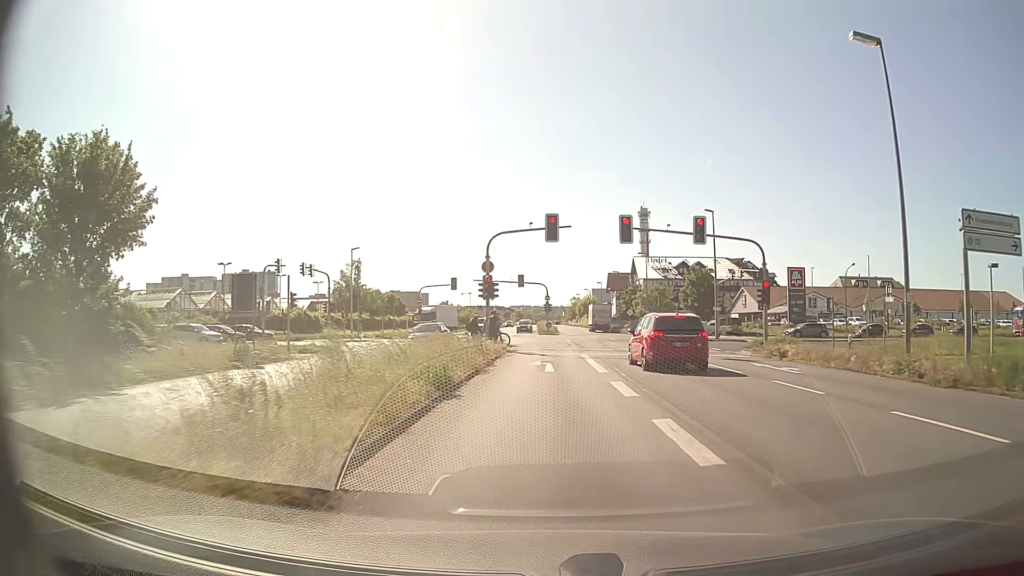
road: primary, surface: asphalt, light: Day
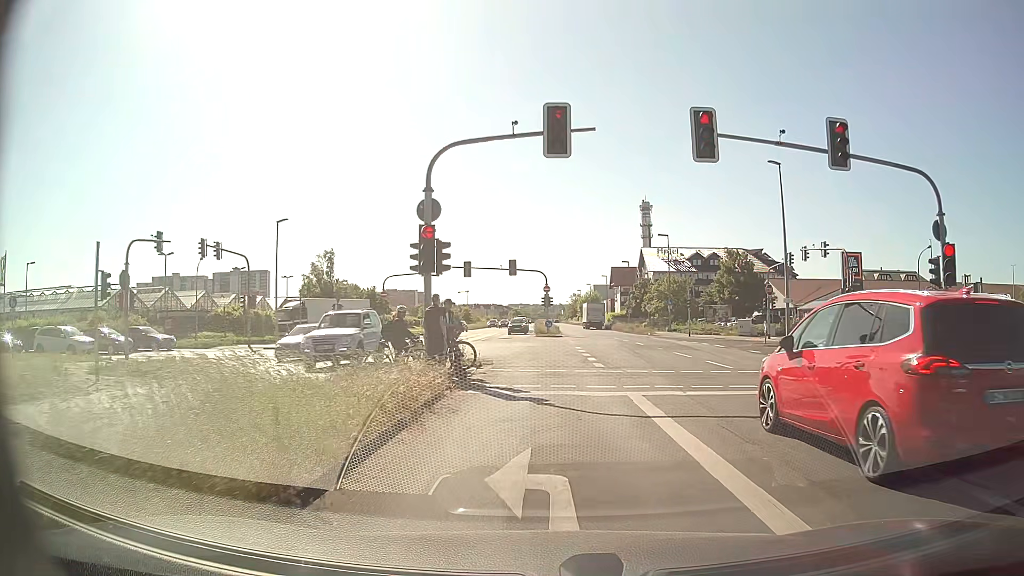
(0.0, +15.6) m; 0°
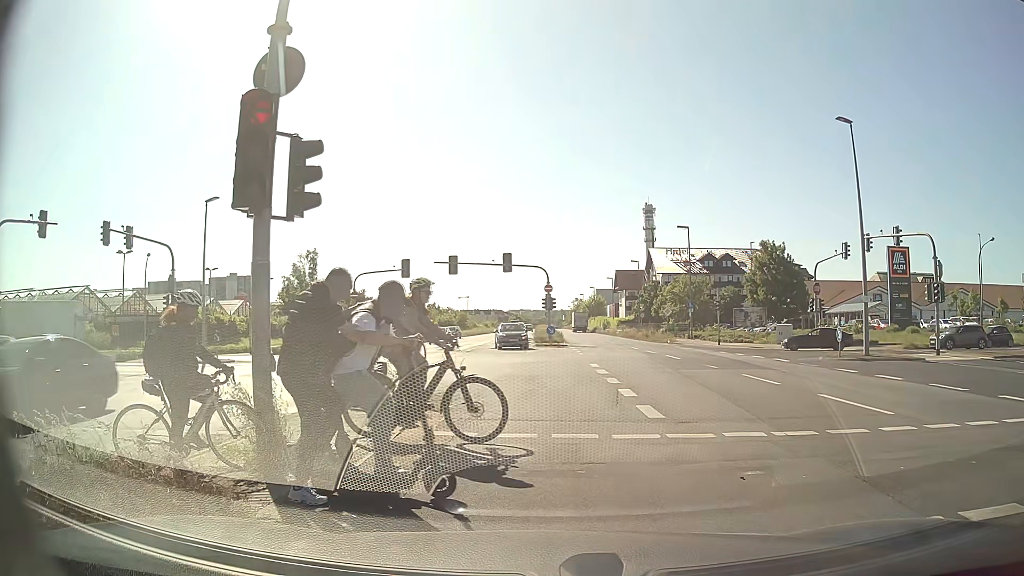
(0.0, +8.8) m; -1°
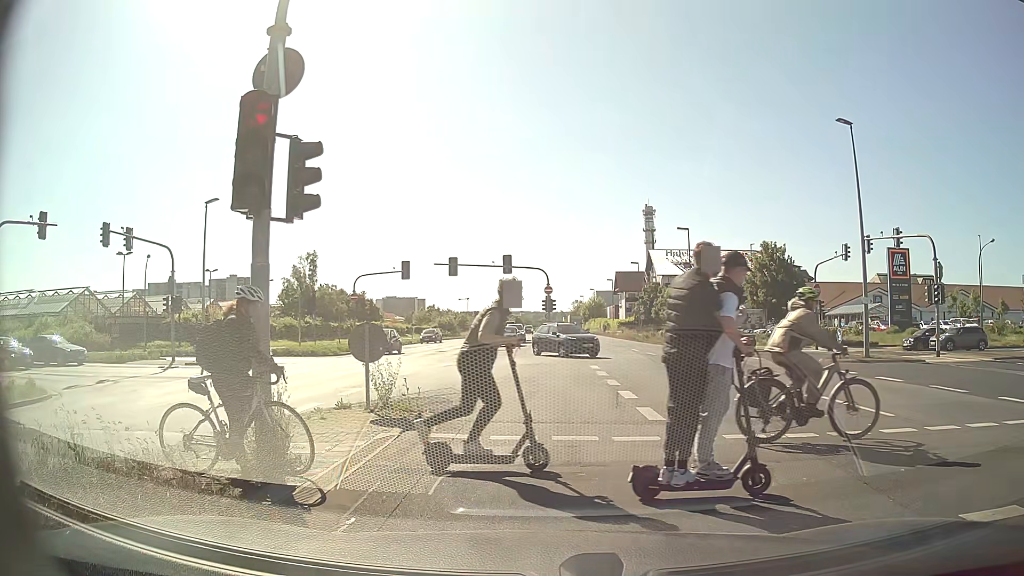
(0.0, +0.1) m; 0°
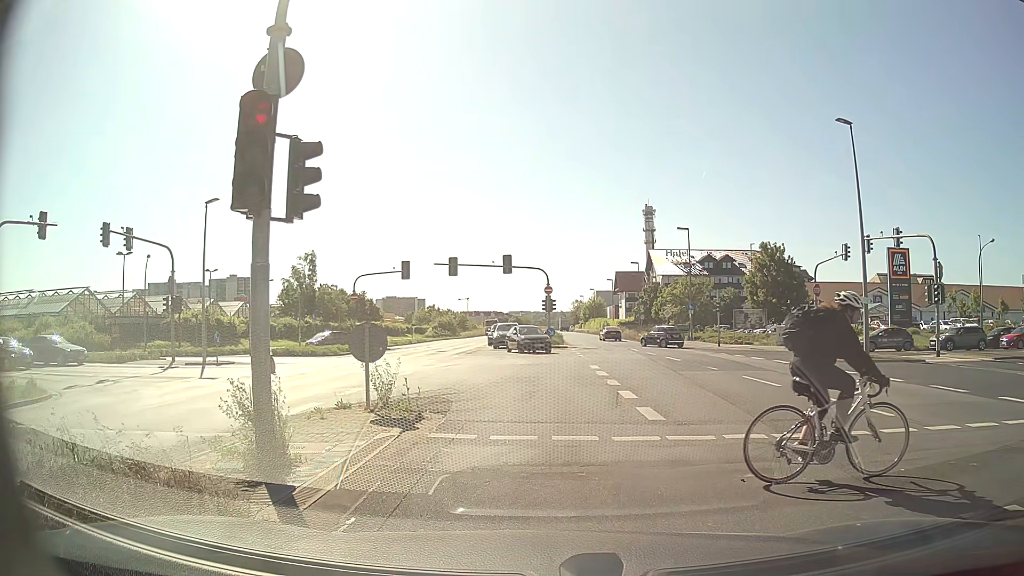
(0.0, 0.0) m; 0°
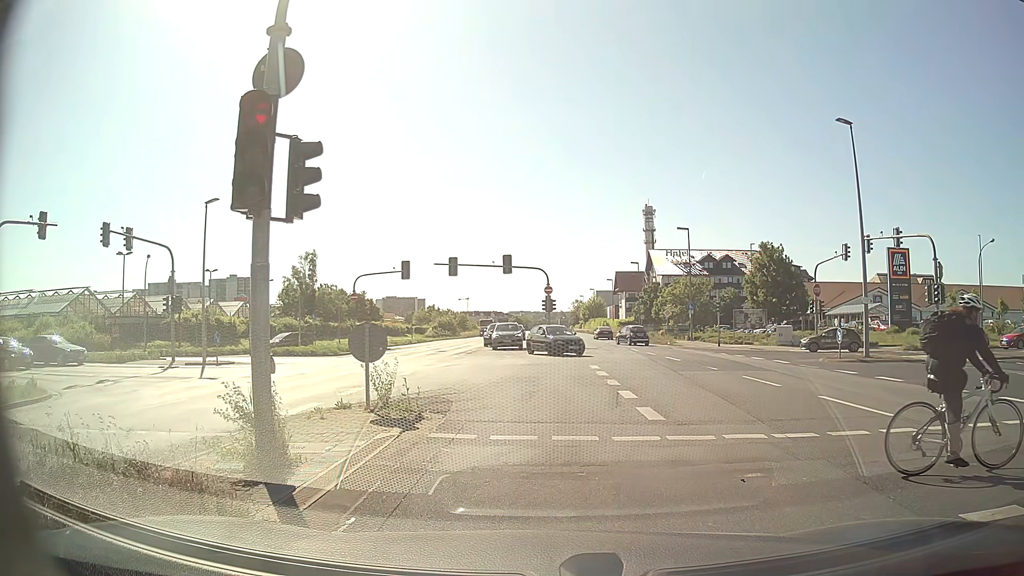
(0.0, 0.0) m; 0°
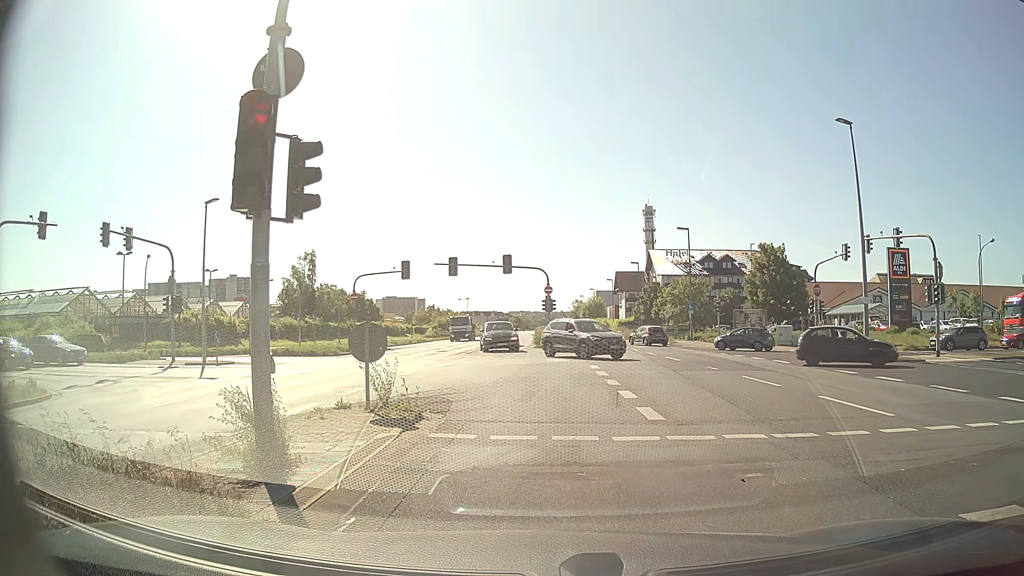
(0.0, 0.0) m; 0°
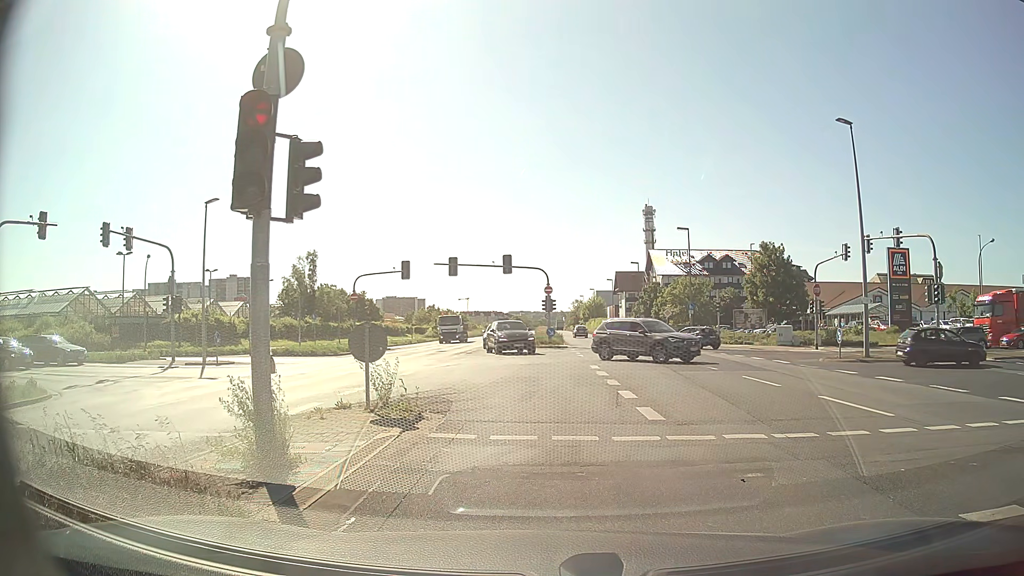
(0.0, 0.0) m; 0°
